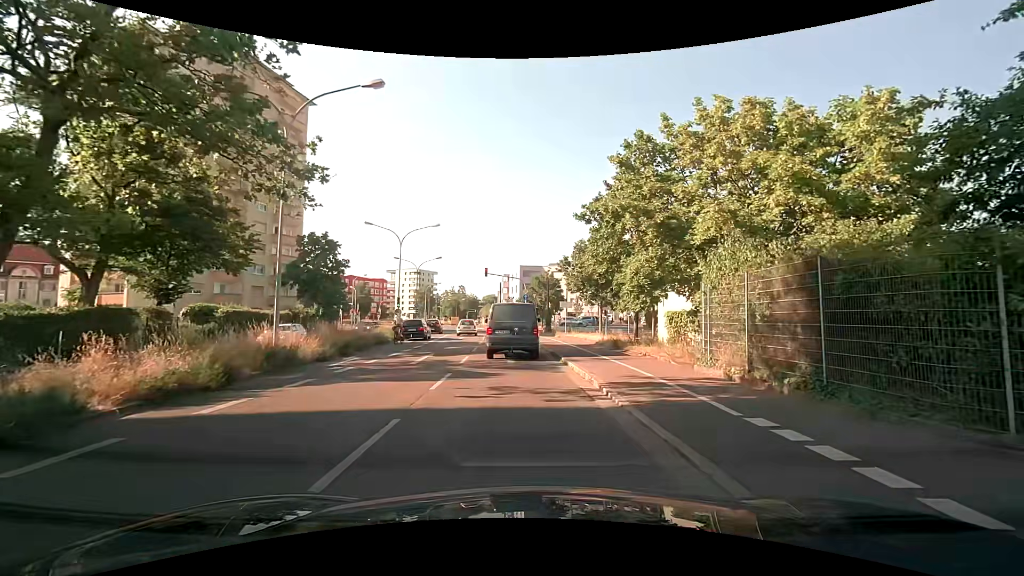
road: secondary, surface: asphalt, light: Day
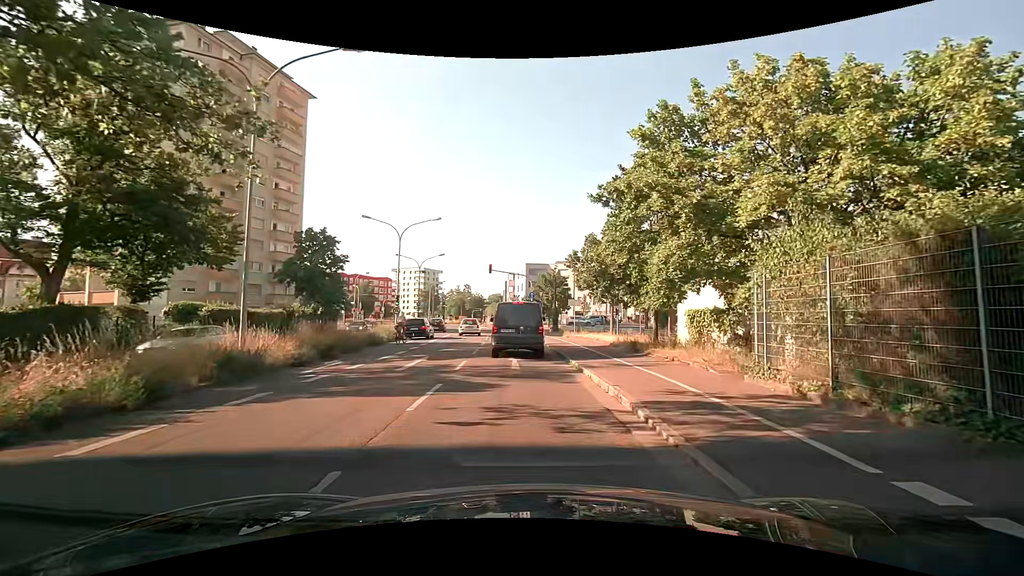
(0.0, +2.5) m; 0°
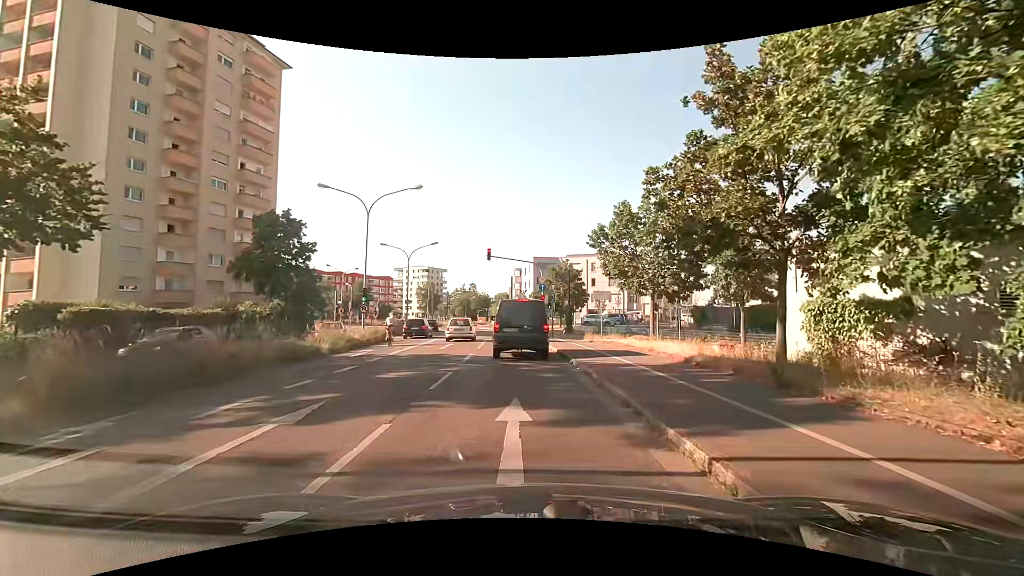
(-0.1, +10.1) m; -2°
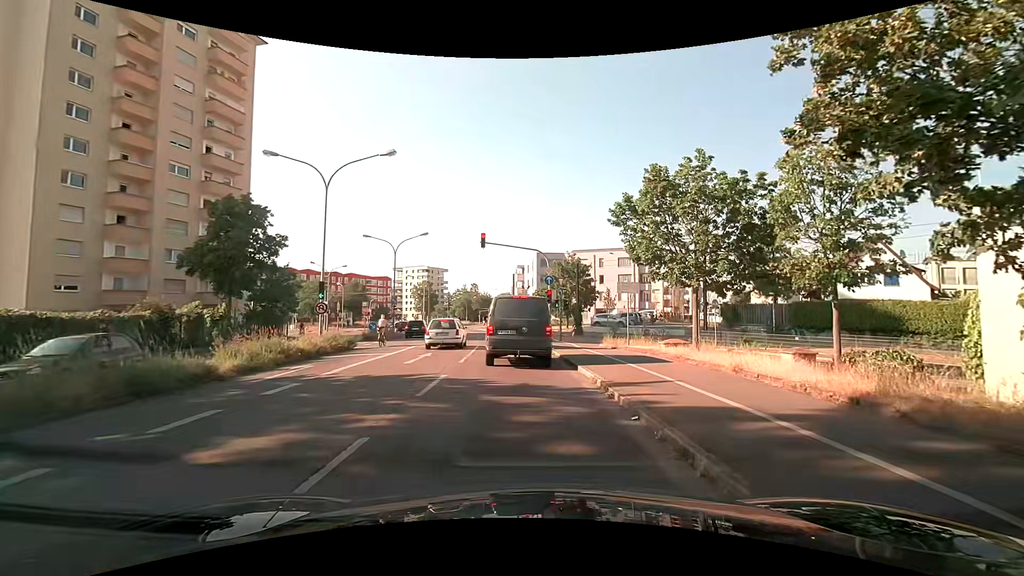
(+0.1, +6.7) m; 0°
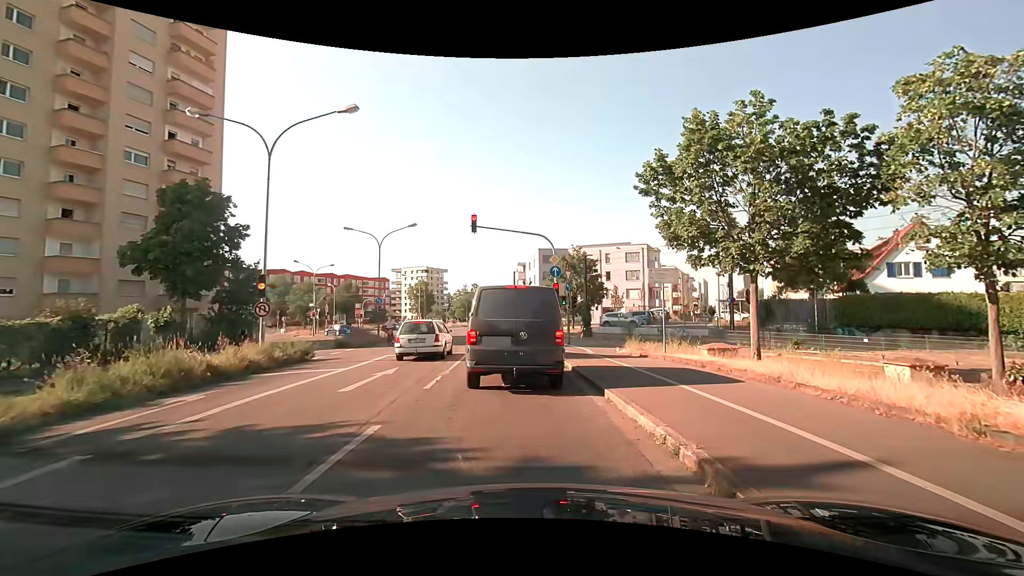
(+0.1, +5.4) m; -2°
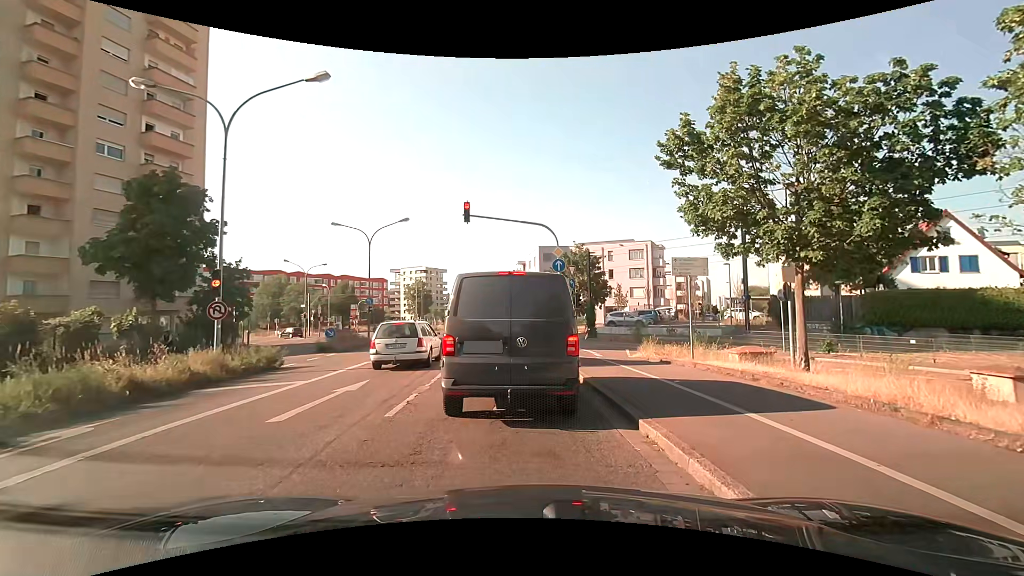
(+0.1, +2.6) m; +2°
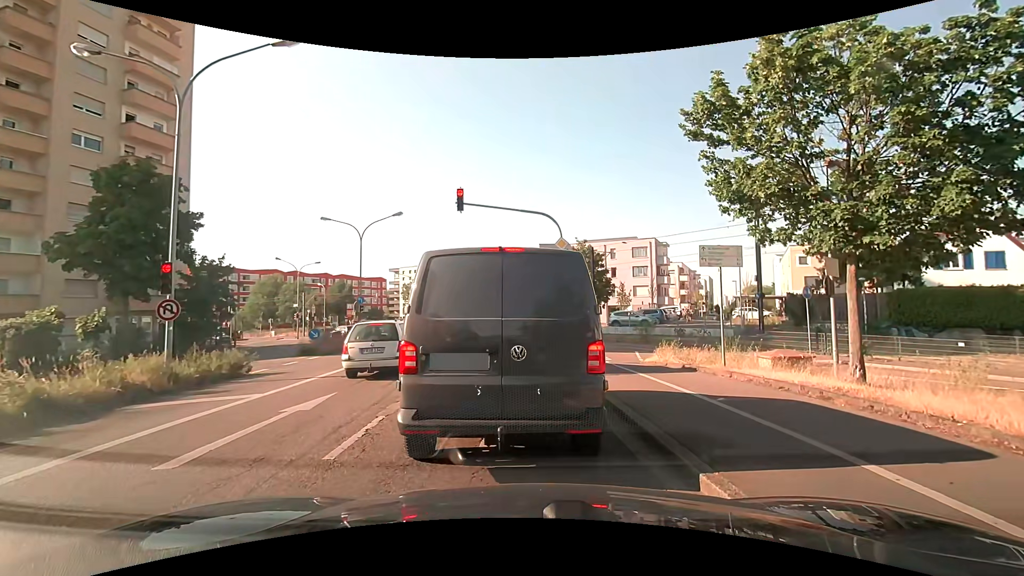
(0.0, +2.1) m; 0°
(0, +10) (-1, +20) (-2, +30) (-3, +40) (-5, +50) (-6, +60) (-8, +69) (-10, +79) (-12, +89) (-14, +99) m
